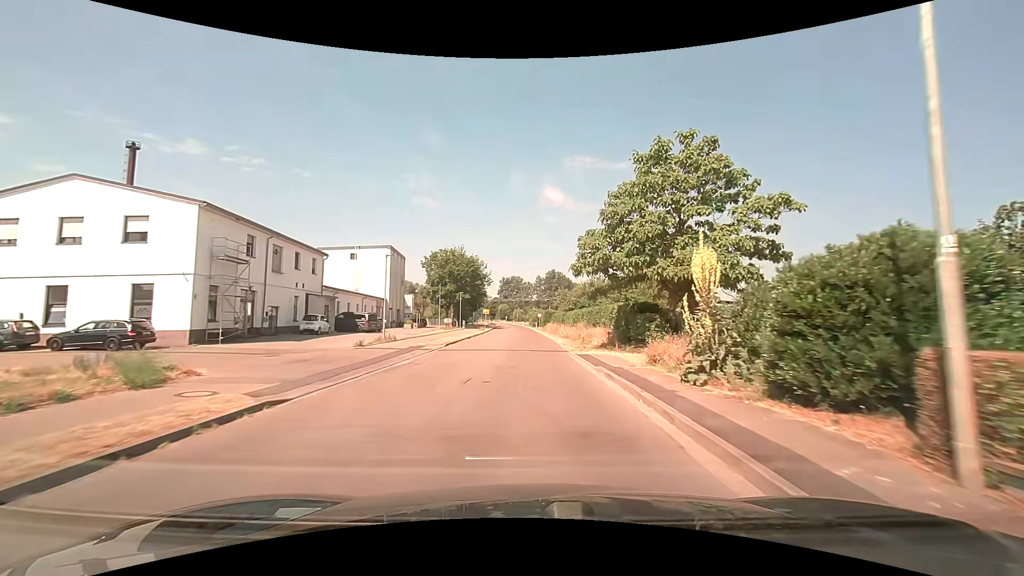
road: secondary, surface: asphalt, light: Day
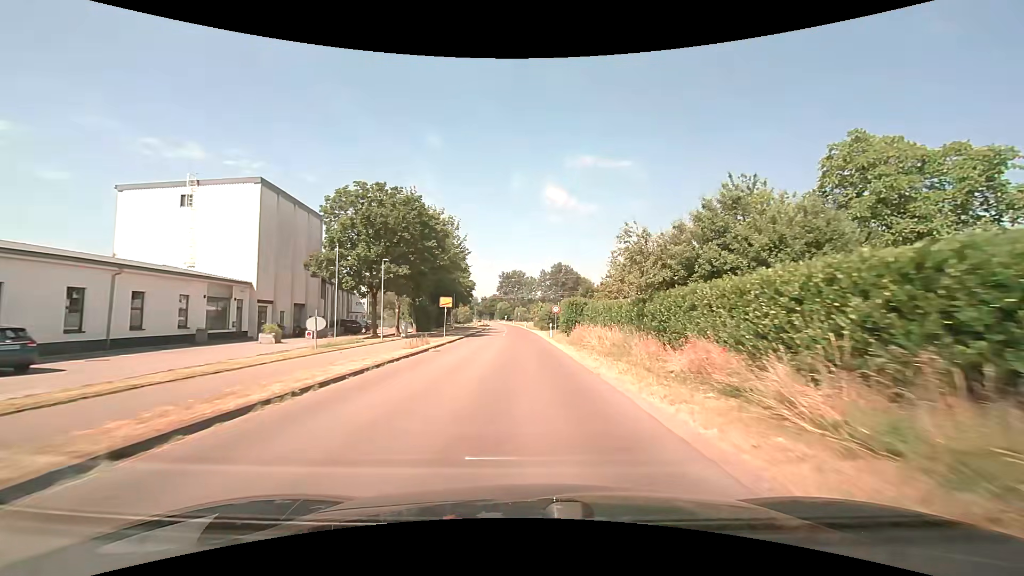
(-0.1, +39.4) m; -1°
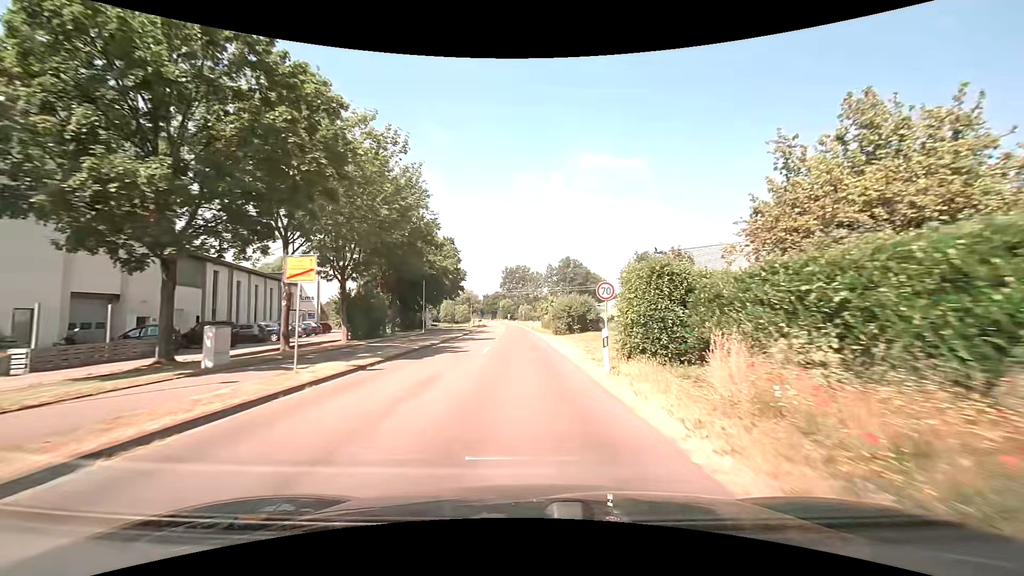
(0.0, +23.6) m; 0°
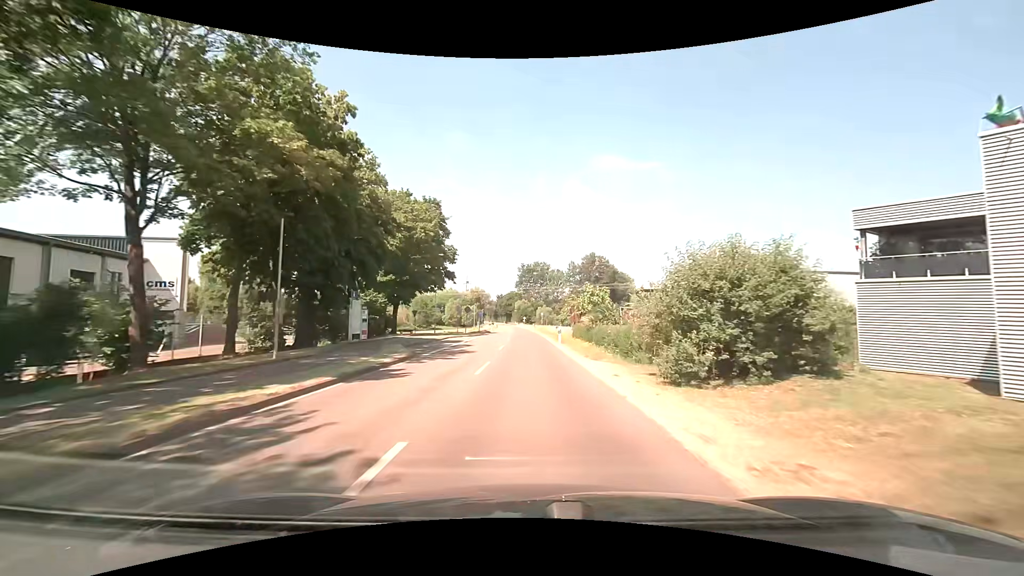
(-0.5, +30.0) m; -2°
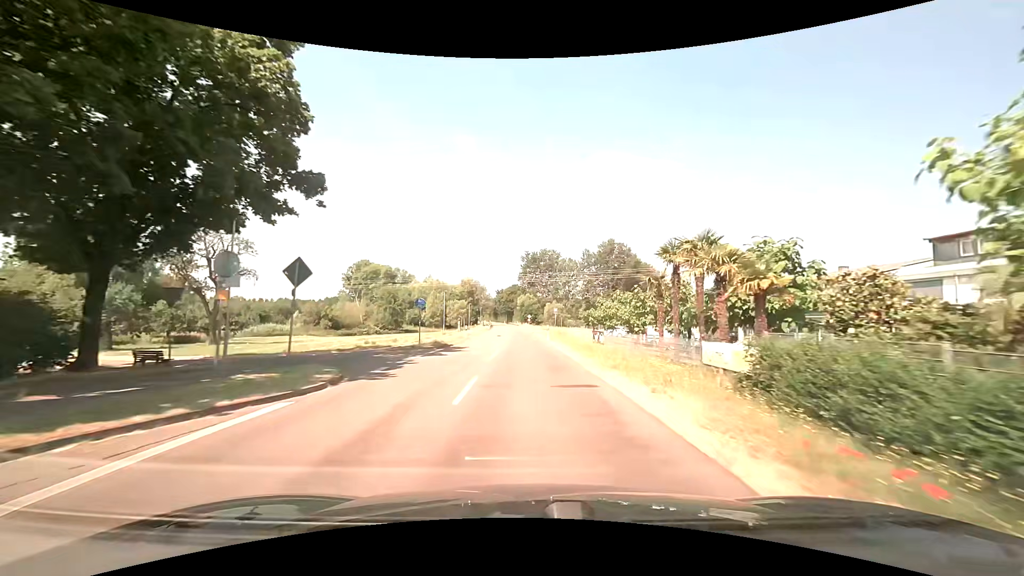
(-0.4, +40.9) m; 0°
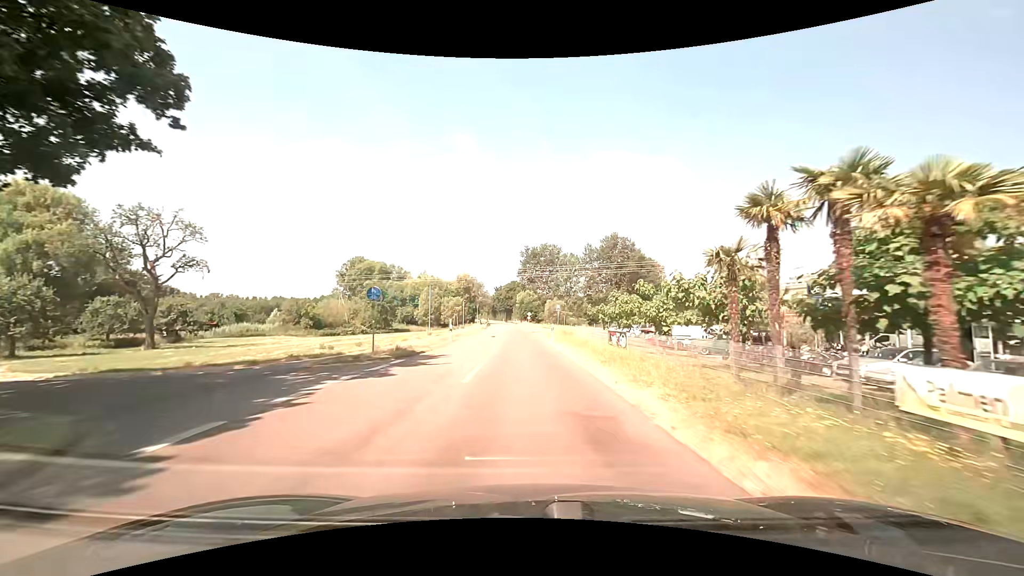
(0.0, +8.3) m; 0°
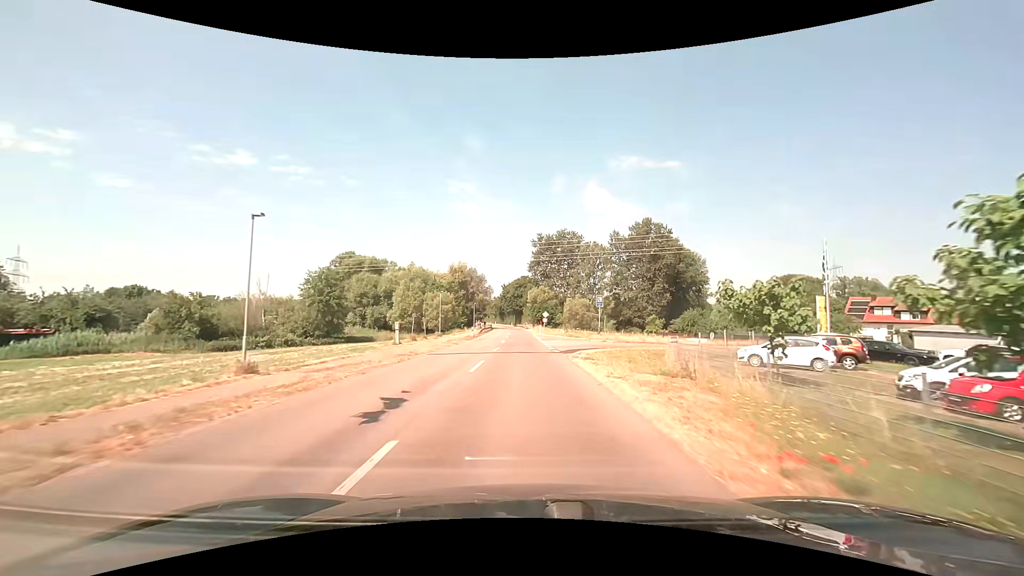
(-0.5, +33.8) m; -2°
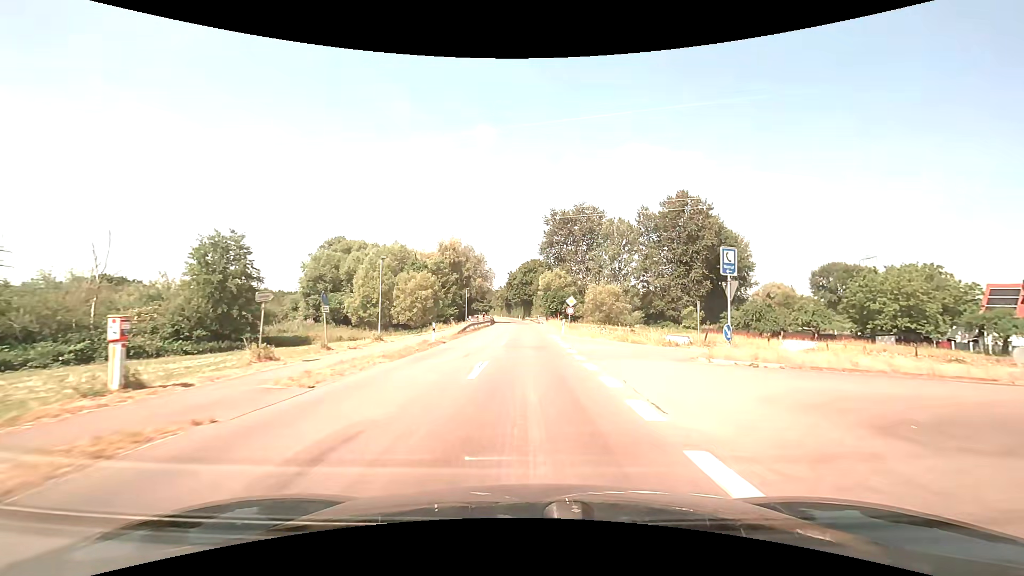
(-0.4, +25.7) m; -1°
(0, +10) (0, +20) (0, +30) (0, +40) (0, +50) (0, +60) (0, +70) (-1, +80) (-1, +90) (-2, +100) m
